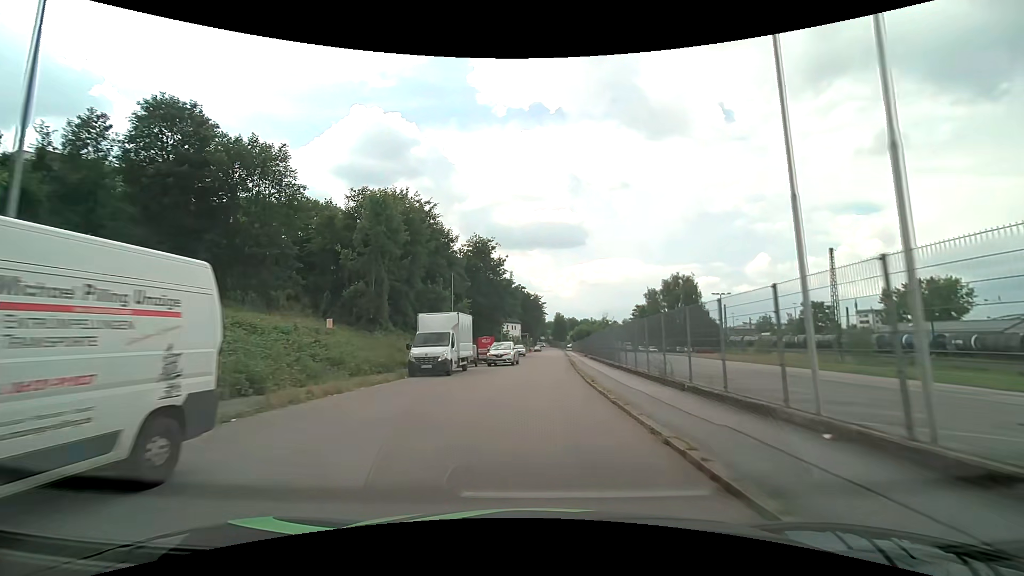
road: residential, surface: asphalt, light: Day
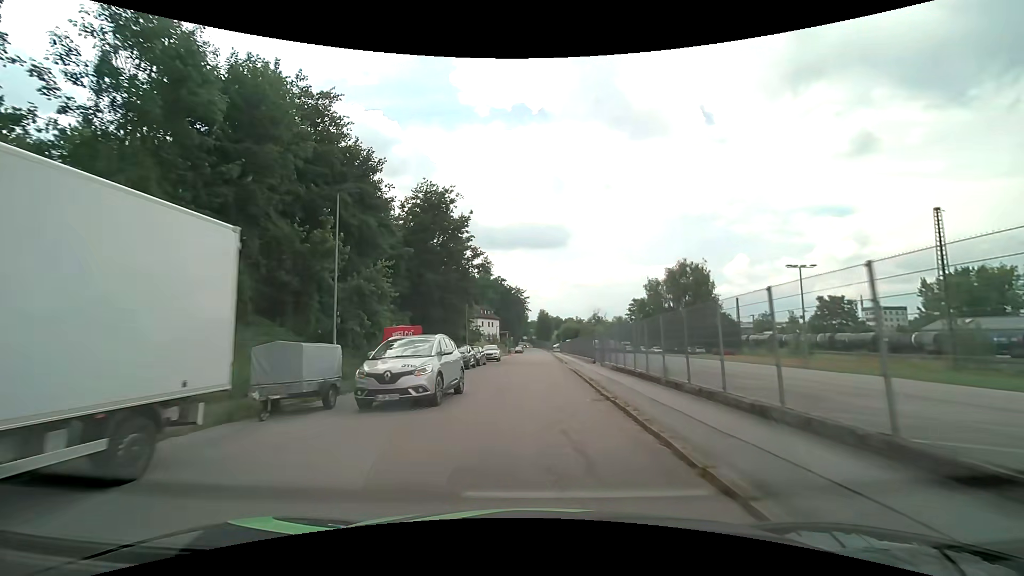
(+0.6, +22.6) m; +2°
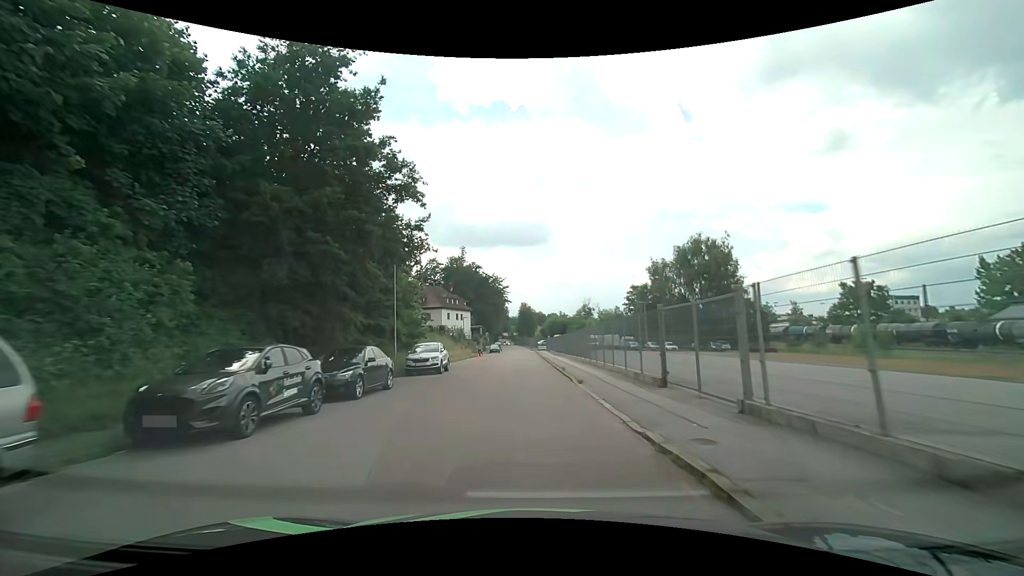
(+0.5, +23.0) m; +2°
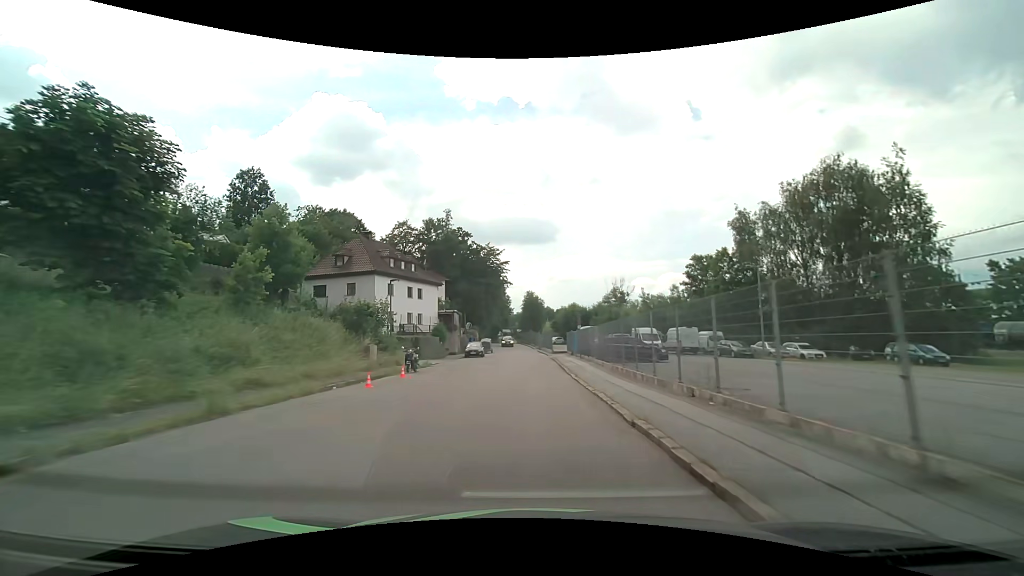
(-0.5, +39.2) m; -1°
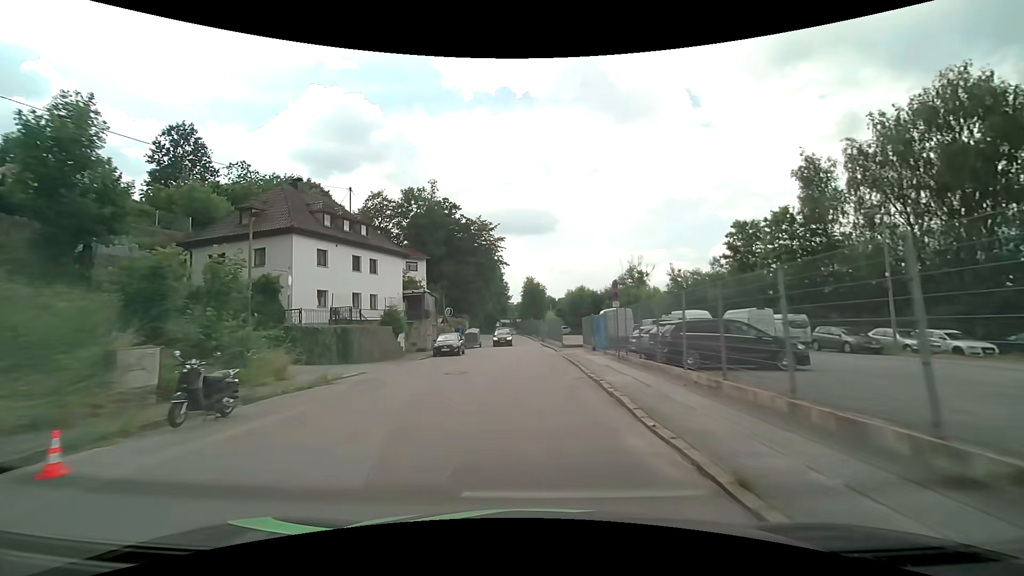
(0.0, +15.2) m; 0°
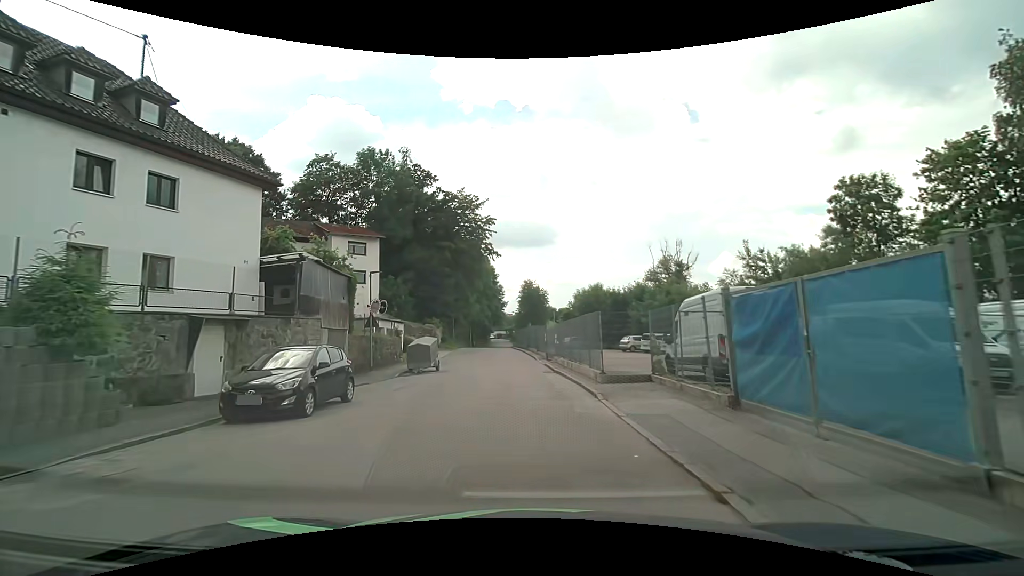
(-0.1, +20.7) m; 0°
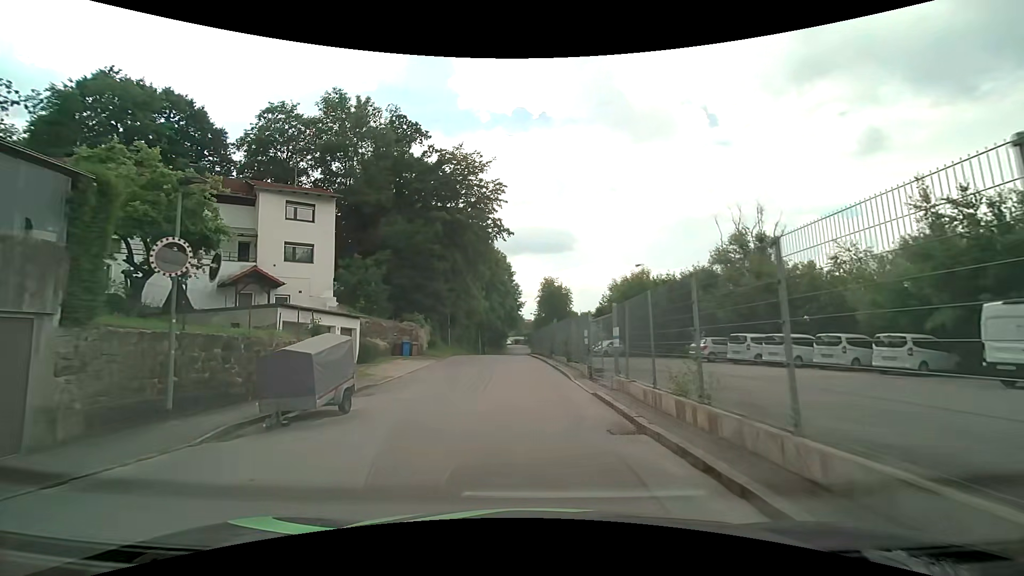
(-0.3, +15.6) m; -3°
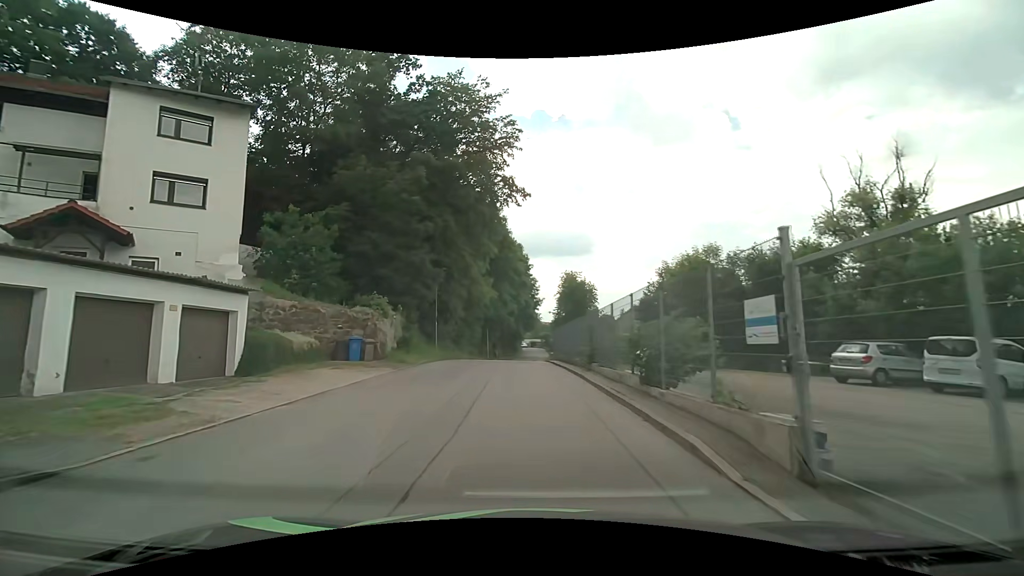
(-0.2, +13.1) m; -2°
(0, +10) (0, +20) (0, +30) (0, +40) (0, +50) (+1, +60) (+1, +70) (+1, +80) (+2, +90) (+2, +100) m
